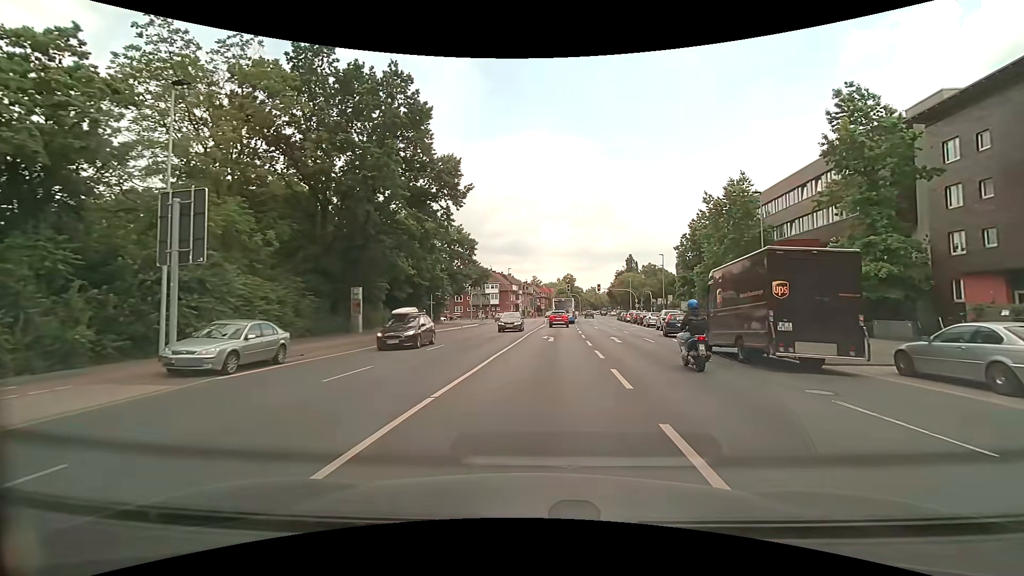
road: secondary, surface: asphalt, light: Day
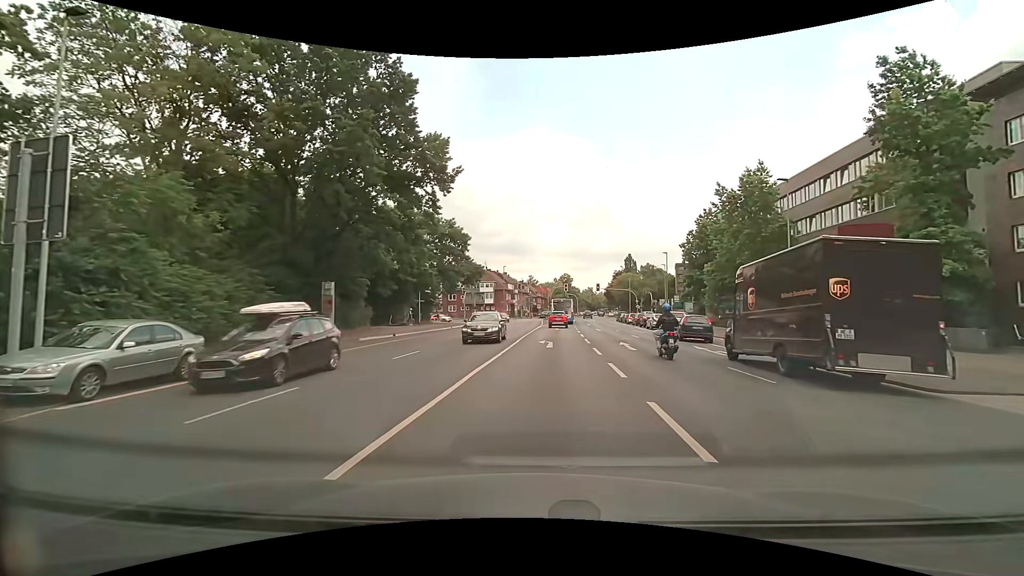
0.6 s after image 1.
(0.0, +4.3) m; +1°
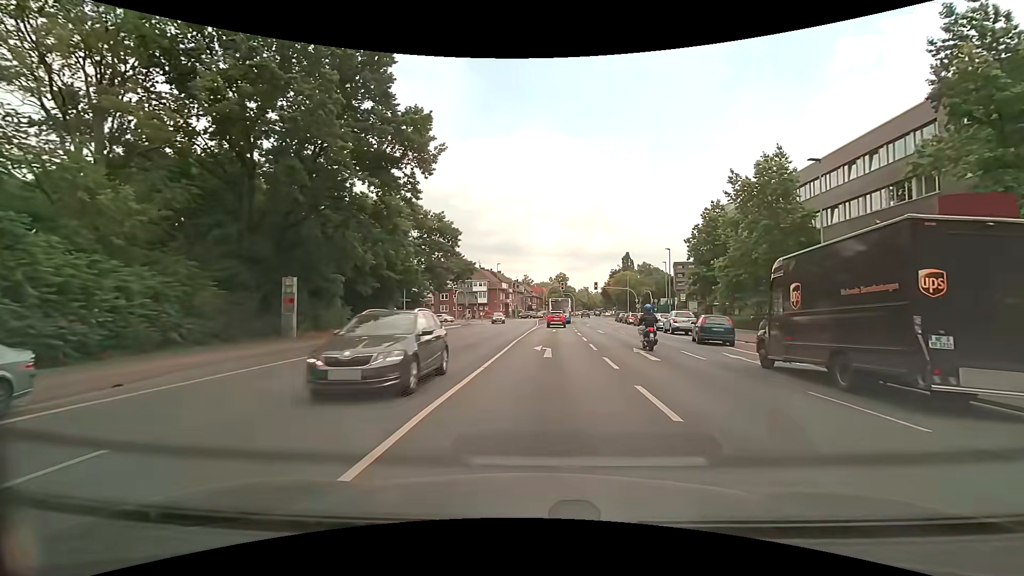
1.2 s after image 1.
(0.0, +4.4) m; 0°
(0, +10) (0, +20) (+1, +30) (+1, +40) (+2, +50) (+2, +60) (+3, +70) (+4, +80) (+5, +90) (+4, +100) m
